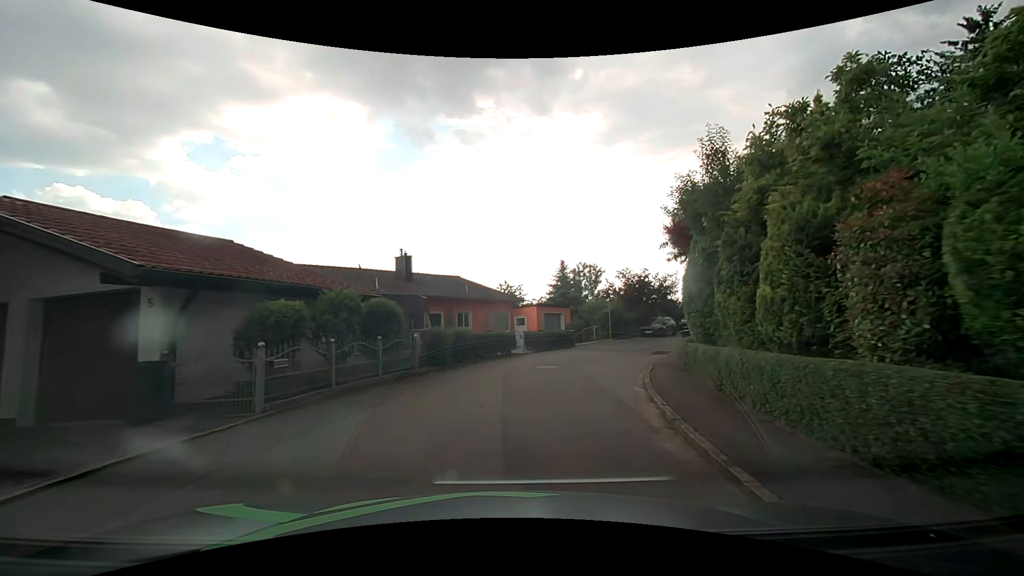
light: Day
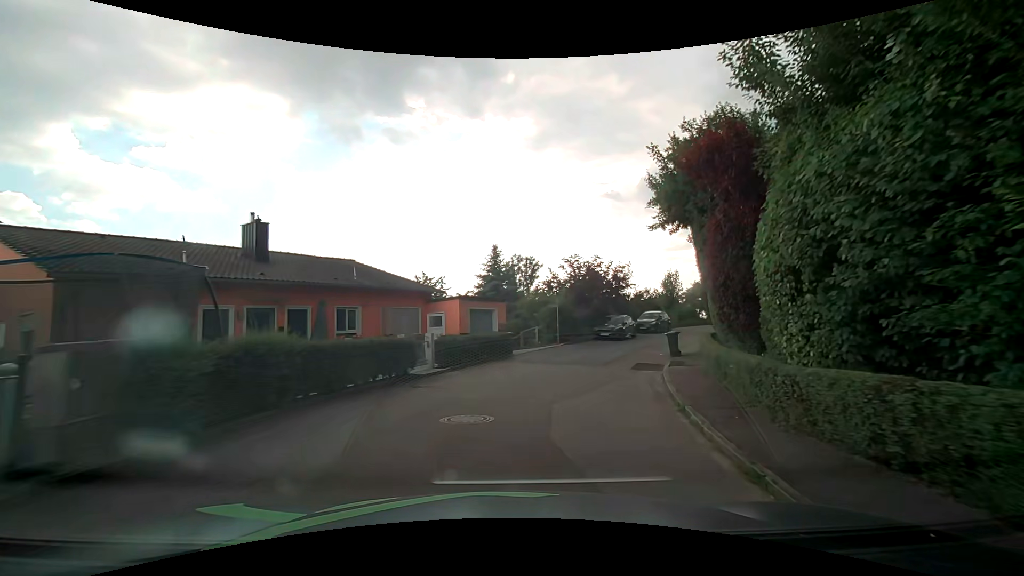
(+0.7, +9.6) m; +8°
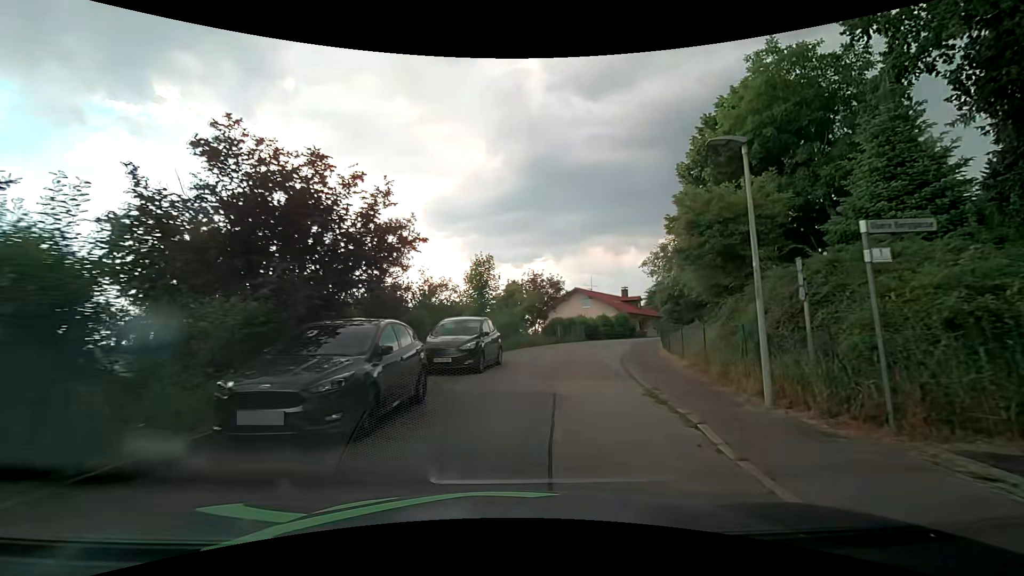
(+5.1, +23.7) m; +25°
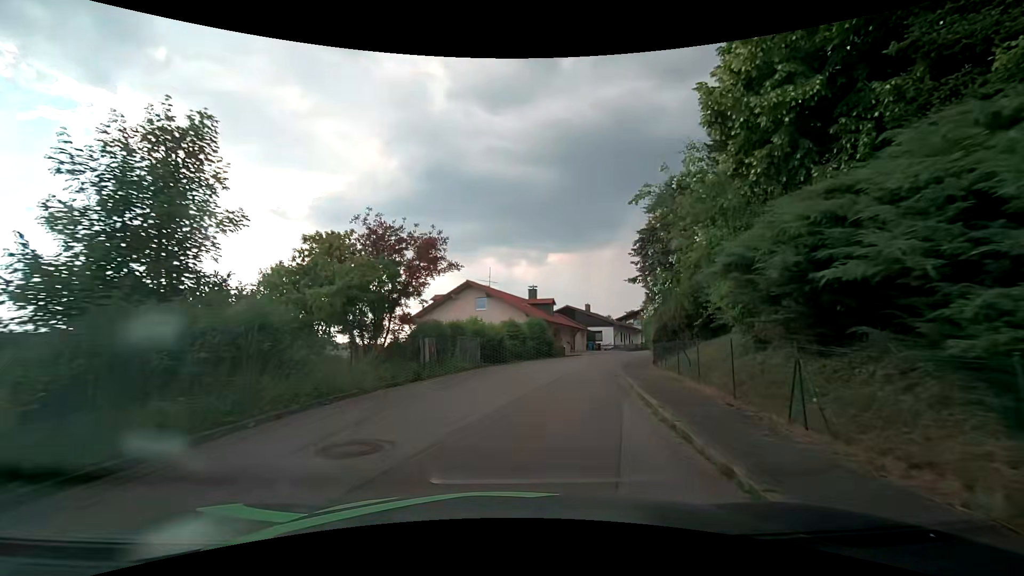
(+2.3, +20.2) m; +12°
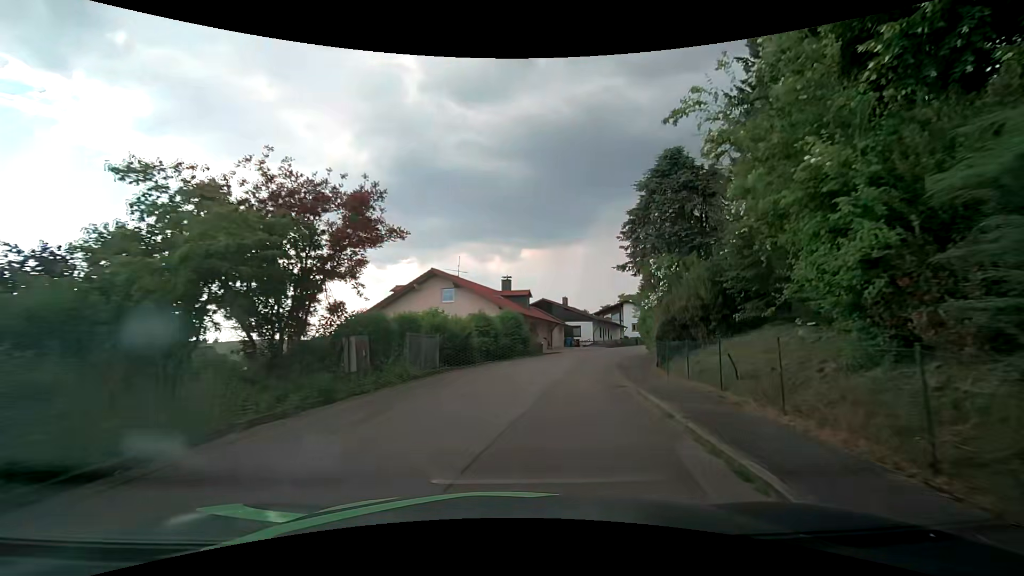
(+0.1, +5.1) m; +3°
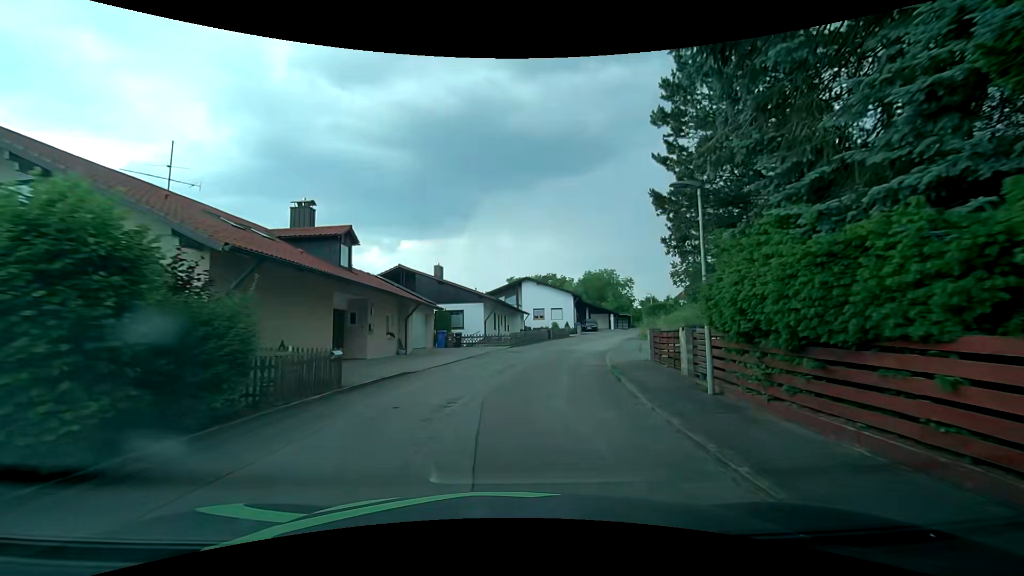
(+3.3, +25.4) m; +14°
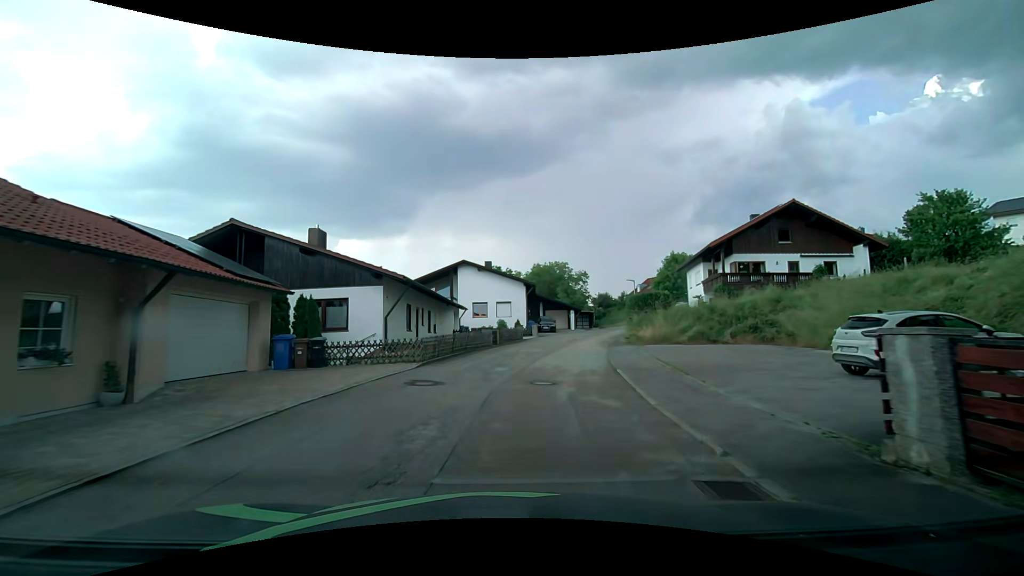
(+0.9, +14.8) m; +6°
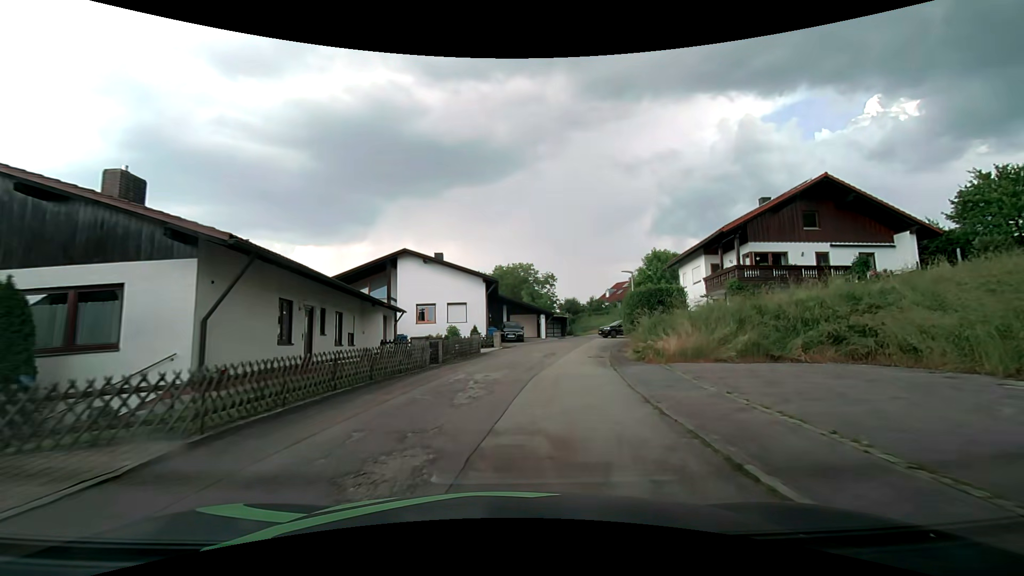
(+0.5, +10.1) m; +5°
(+1, +10) (+2, +20) (+4, +30) (+7, +39) (+10, +49) (+13, +58) (+19, +66) (+27, +73) (+35, +78) (+44, +82) m
